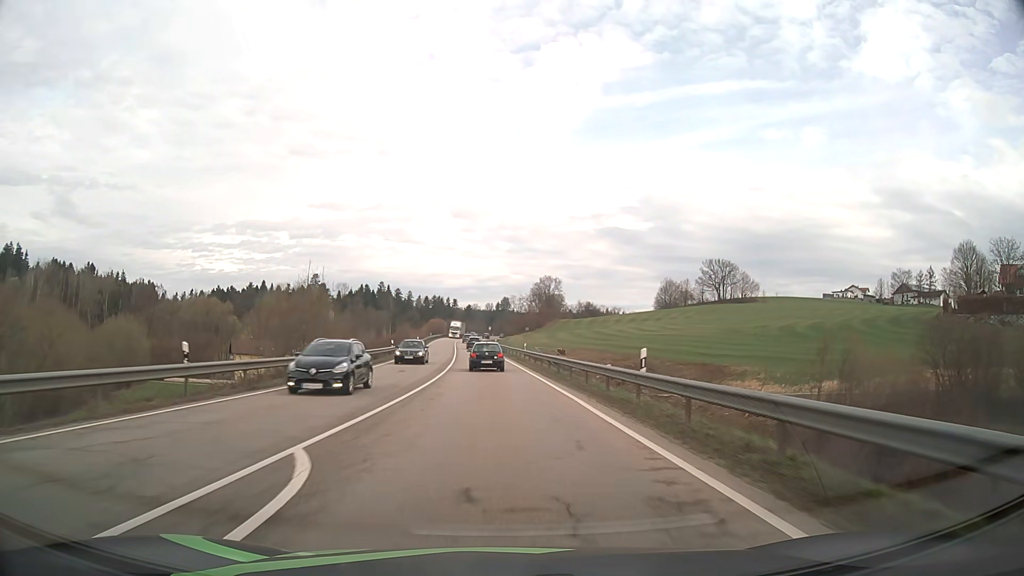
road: primary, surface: asphalt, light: Day
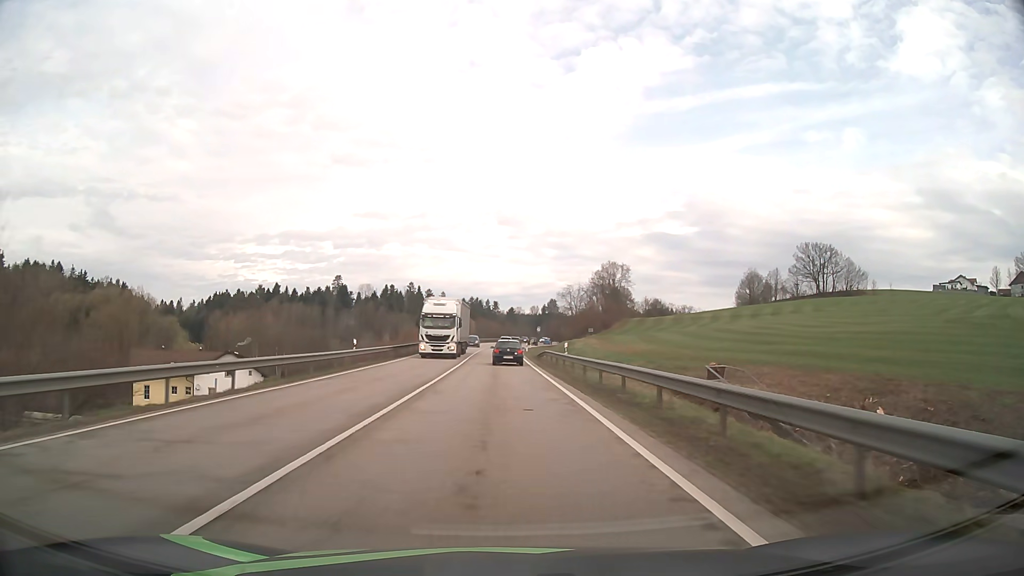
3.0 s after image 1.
(-1.9, +58.6) m; -4°
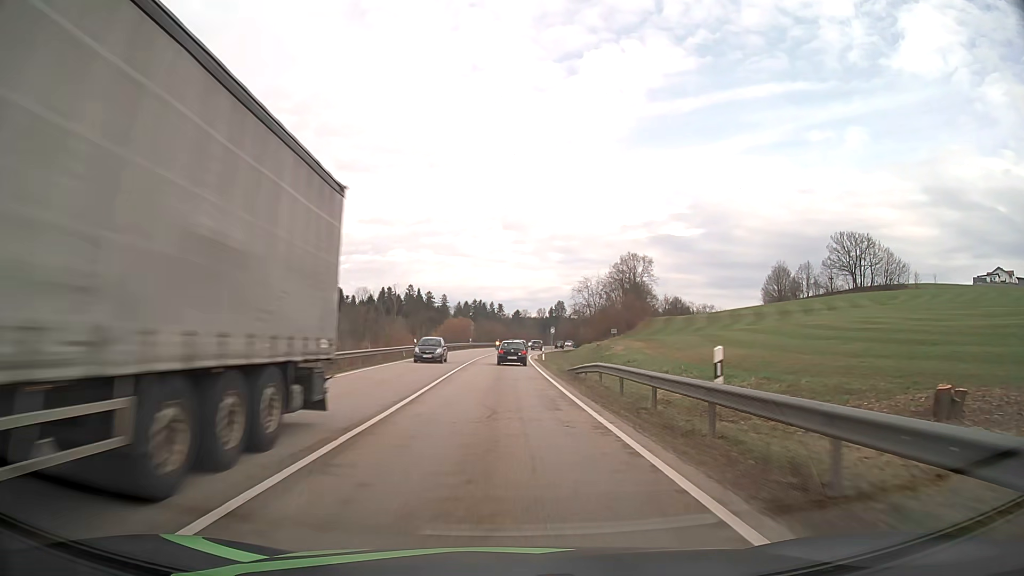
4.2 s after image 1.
(-0.1, +23.8) m; 0°
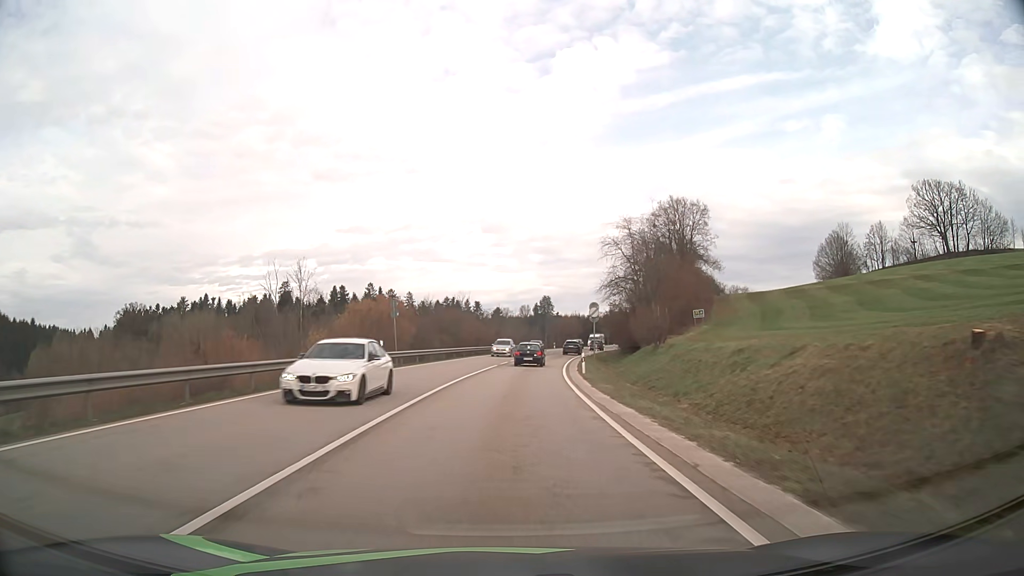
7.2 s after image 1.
(+0.1, +60.1) m; +1°
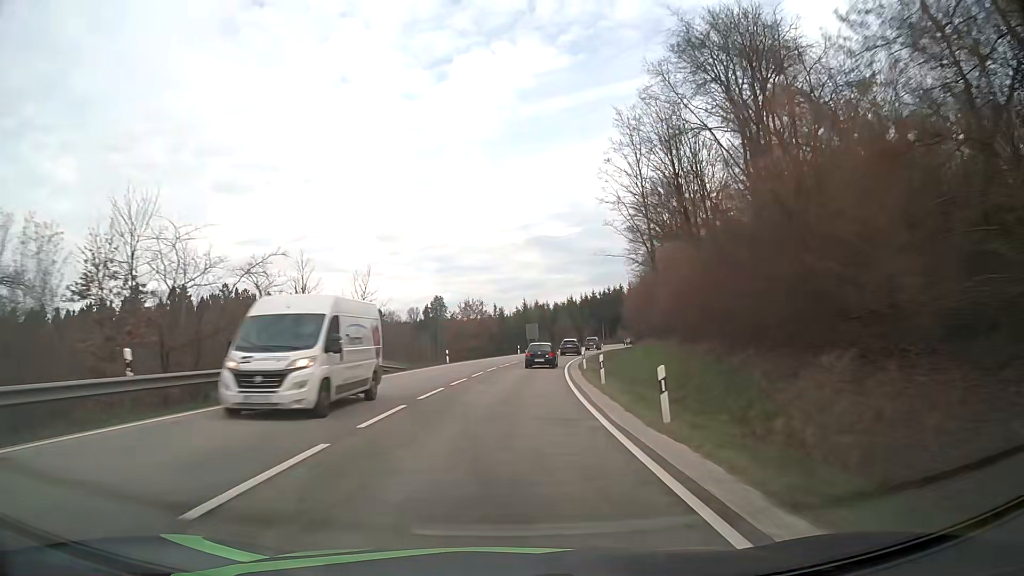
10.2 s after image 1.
(+4.1, +61.8) m; +9°
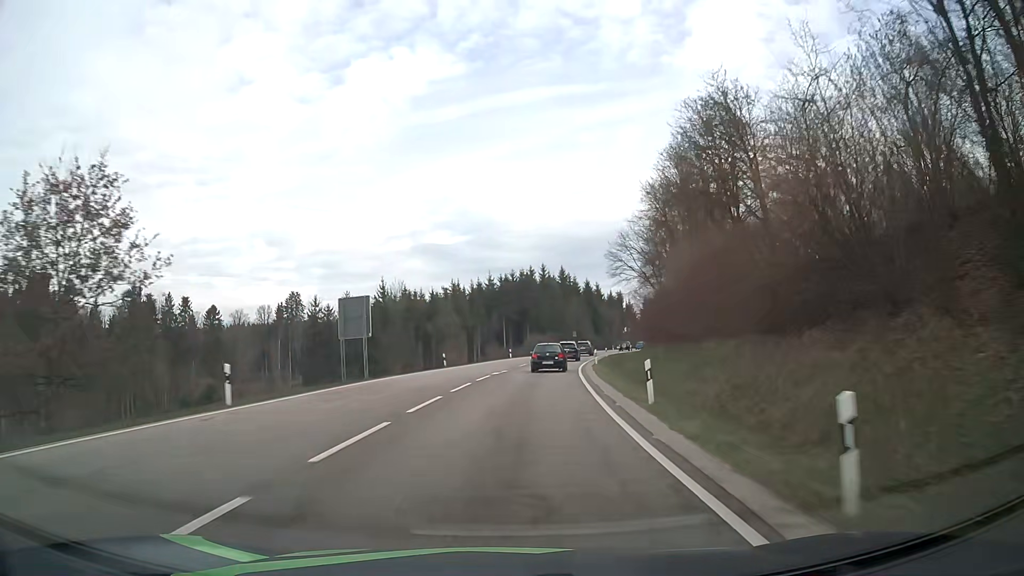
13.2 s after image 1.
(+5.2, +63.0) m; +10°
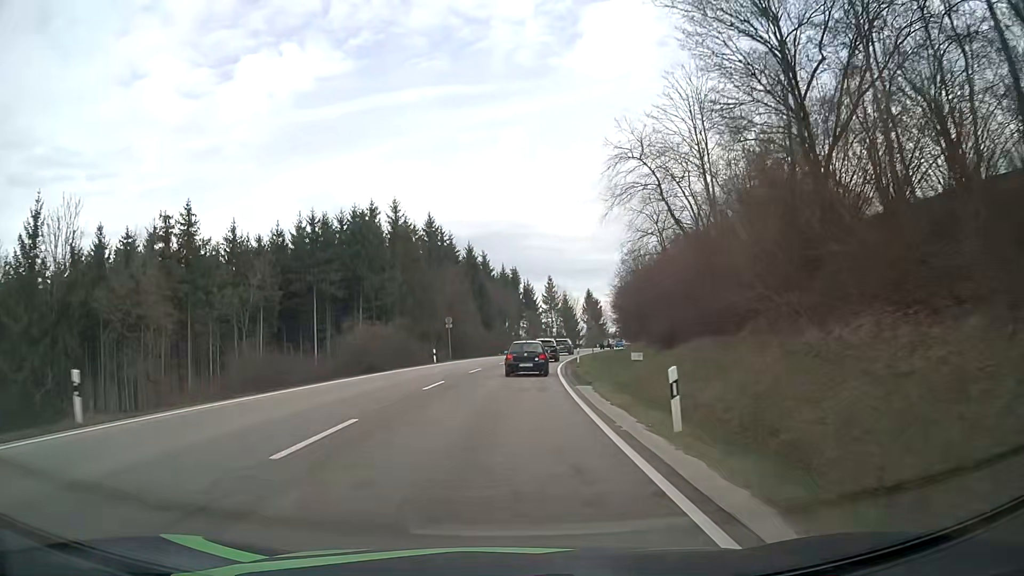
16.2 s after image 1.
(+6.1, +59.9) m; +11°
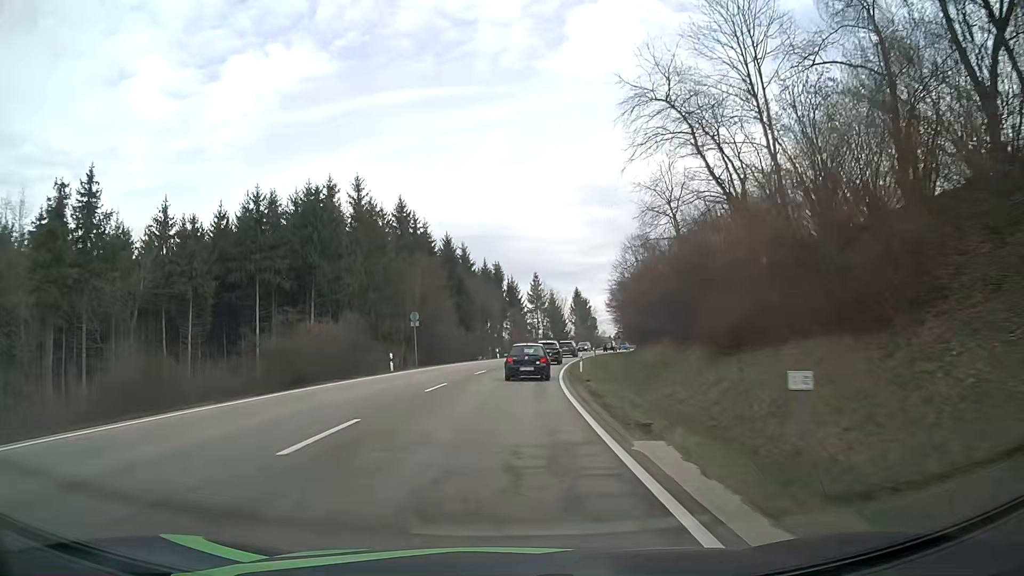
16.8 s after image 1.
(+0.2, +11.5) m; +1°
(0, +10) (+1, +20) (+1, +30) (+2, +40) (+3, +50) (+4, +60) (+6, +70) (+8, +79) (+11, +89) (+13, +99) m
